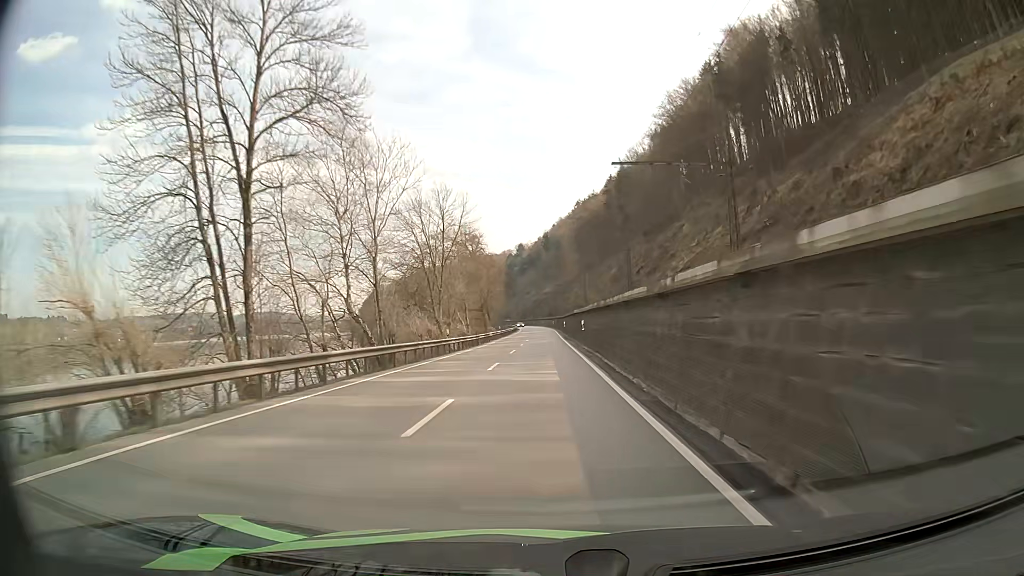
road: primary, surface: asphalt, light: Day
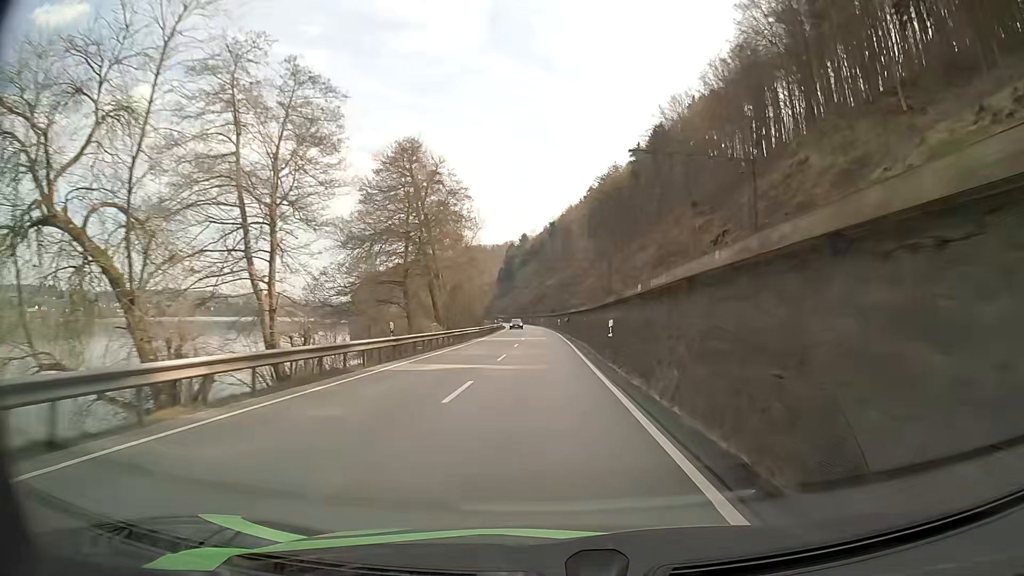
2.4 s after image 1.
(-0.4, +56.9) m; -1°
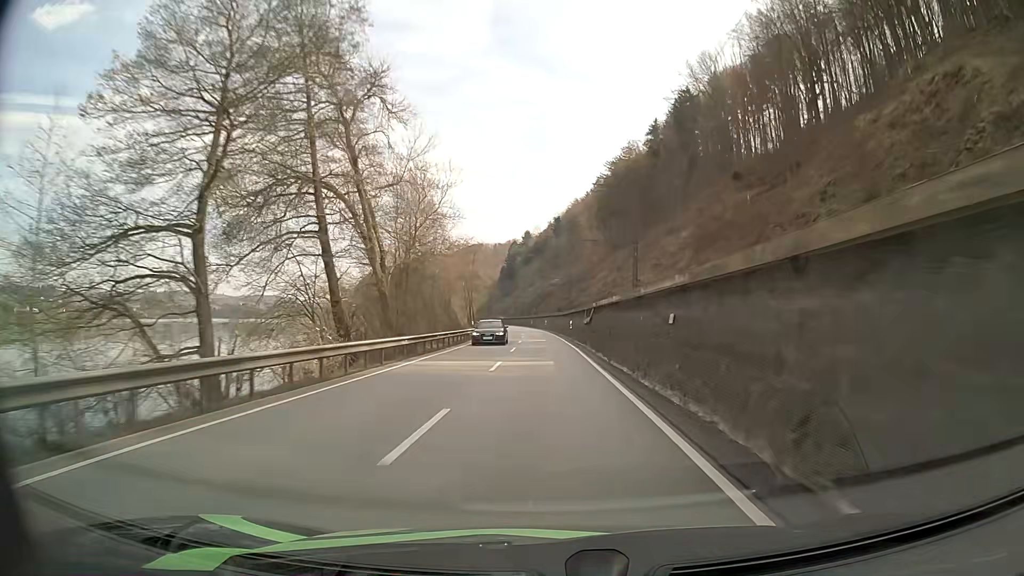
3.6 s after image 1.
(0.0, +28.5) m; 0°
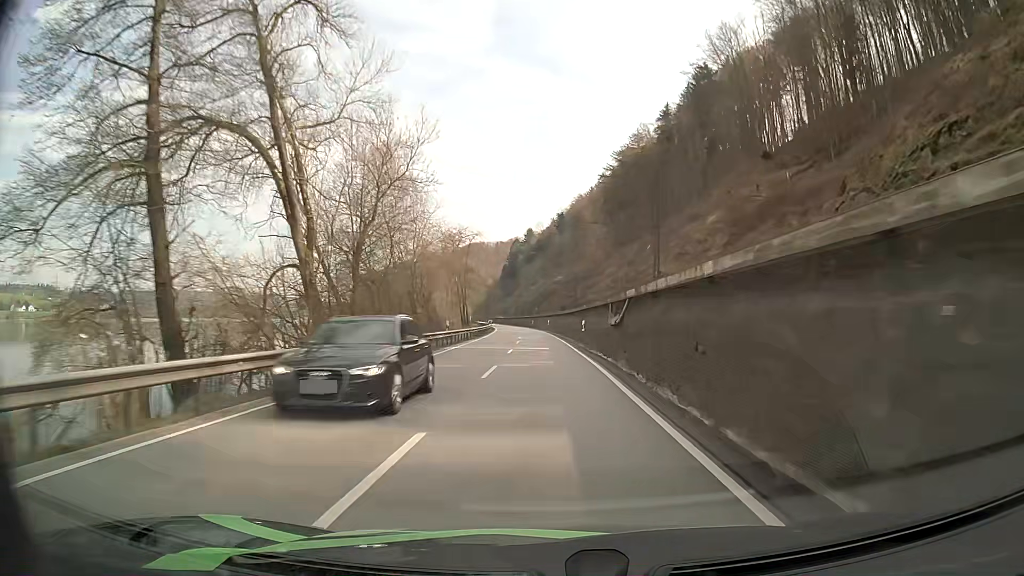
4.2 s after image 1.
(0.0, +14.3) m; 0°
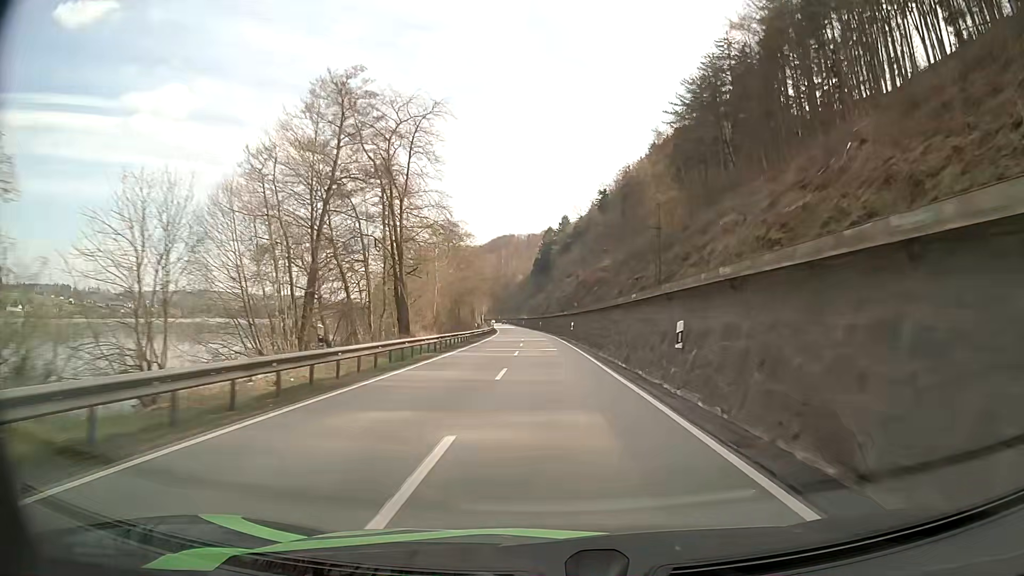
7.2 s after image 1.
(-1.5, +71.7) m; -3°
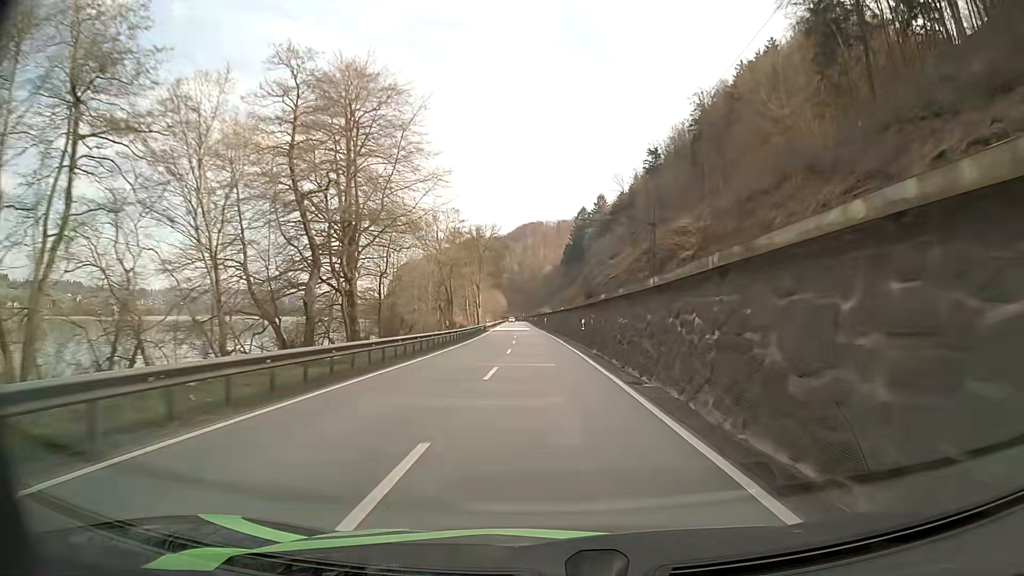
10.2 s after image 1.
(-1.5, +72.4) m; -3°
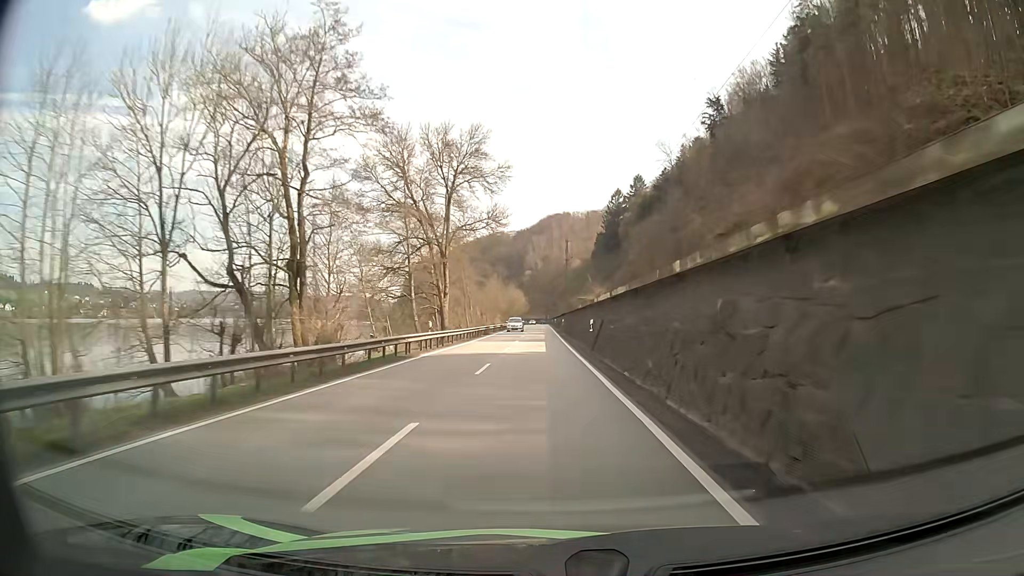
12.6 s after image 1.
(-0.9, +58.4) m; -2°
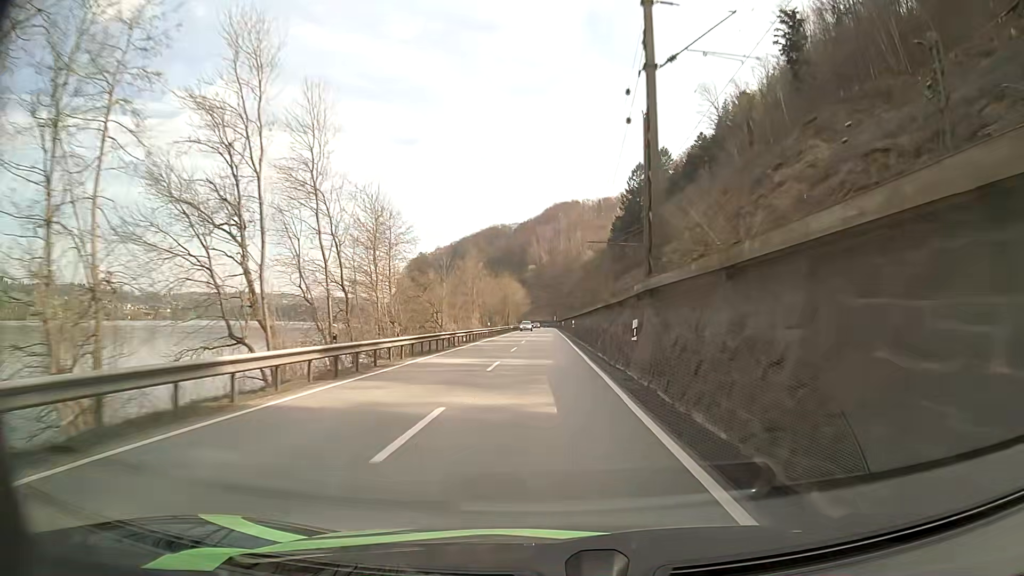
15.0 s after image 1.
(-0.5, +58.1) m; -1°
(0, +10) (0, +20) (0, +30) (0, +40) (0, +50) (0, +60) (0, +70) (0, +80) (0, +90) (0, +100) m
